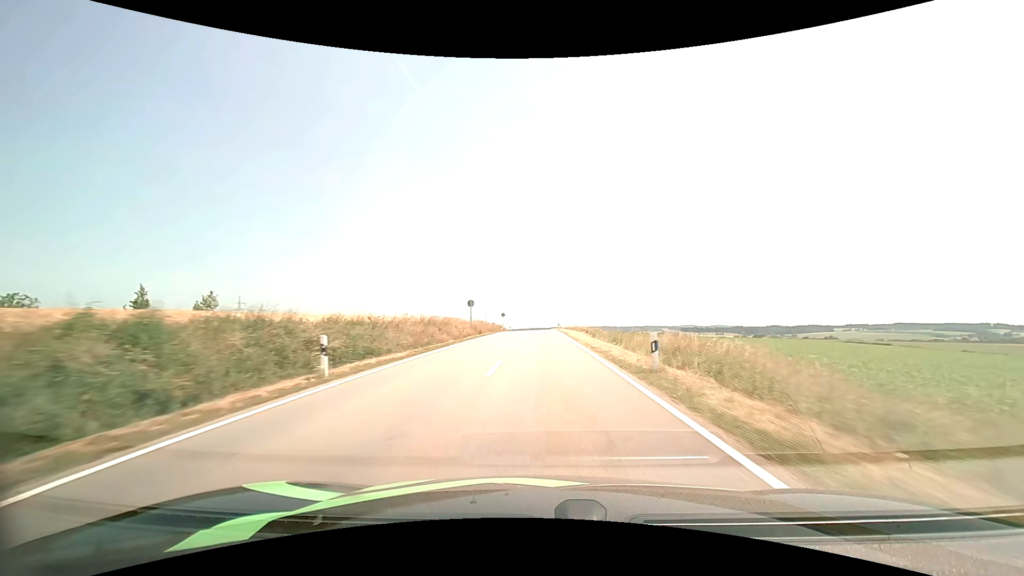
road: tertiary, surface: asphalt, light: Day
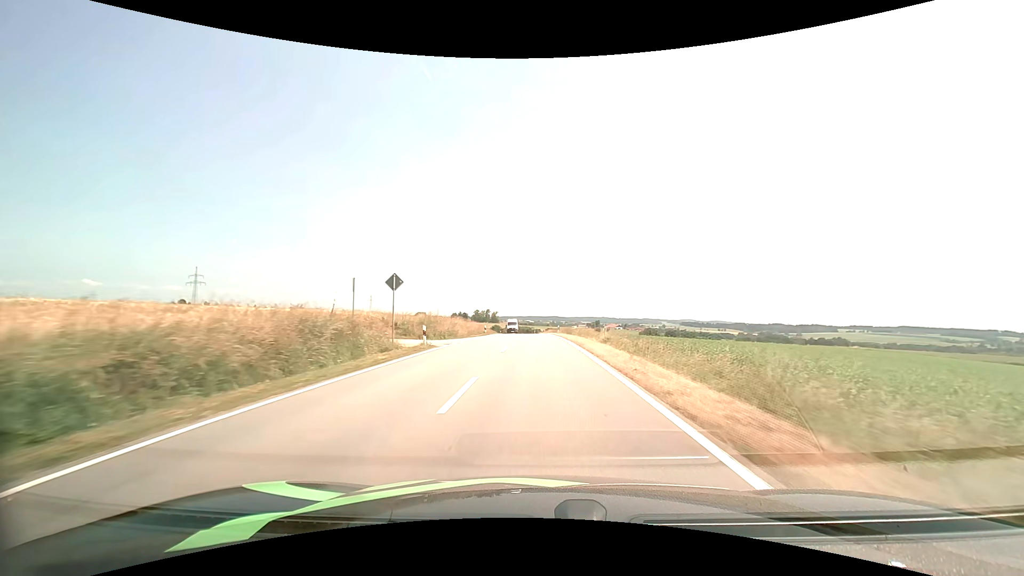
(+0.2, +65.4) m; 0°
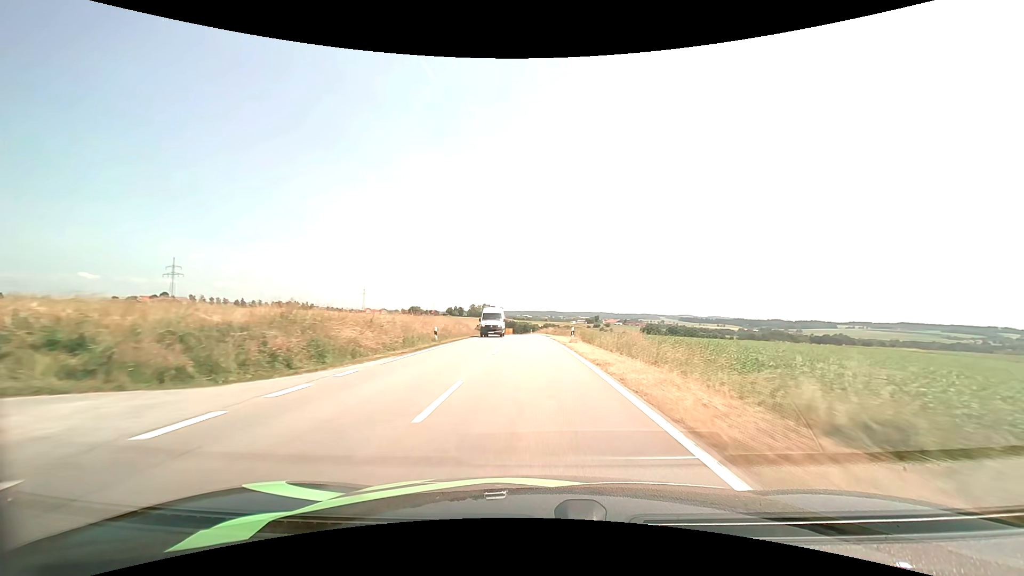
(+0.1, +25.0) m; 0°
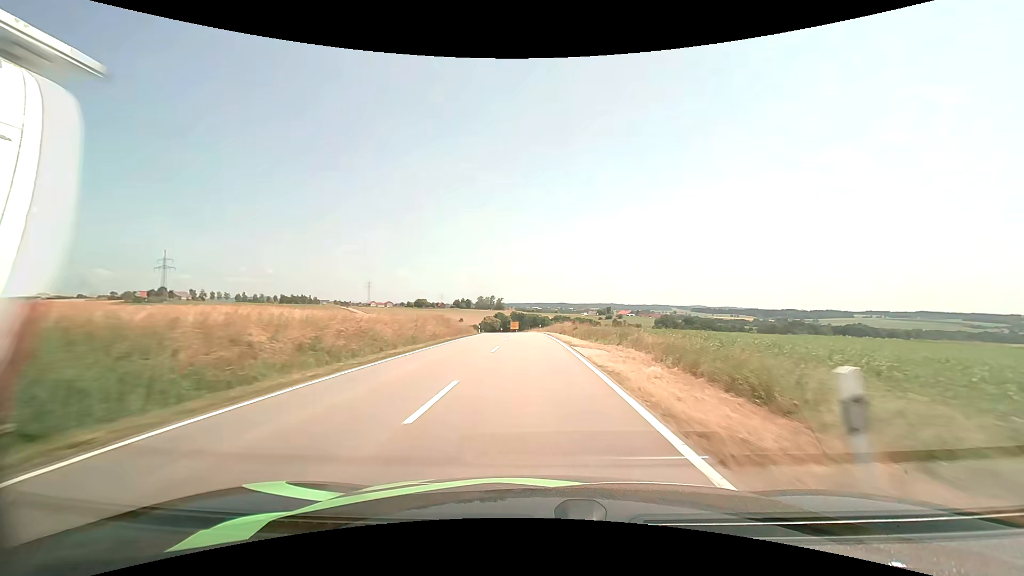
(-0.1, +25.0) m; -1°
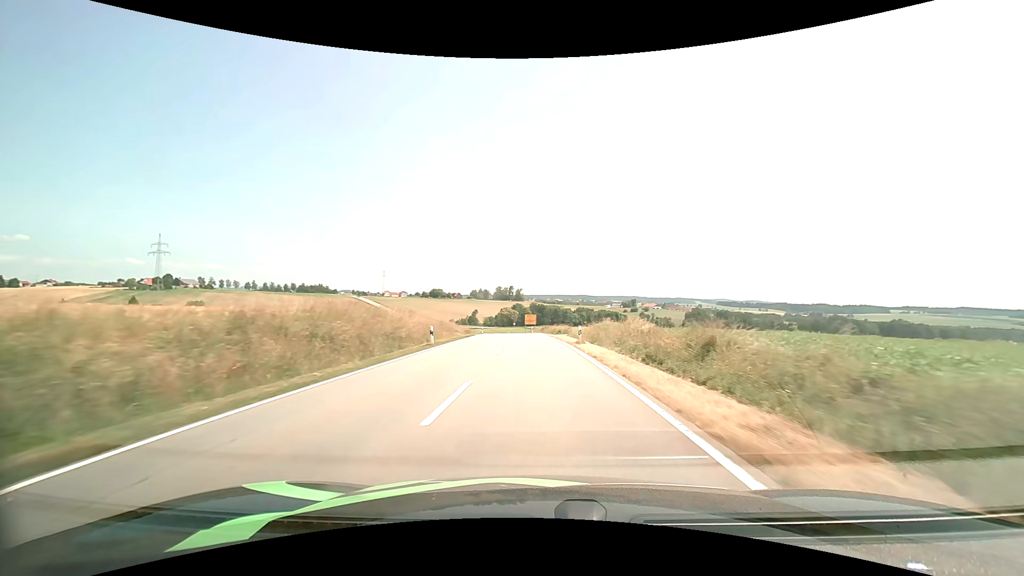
(-0.9, +37.3) m; -3°
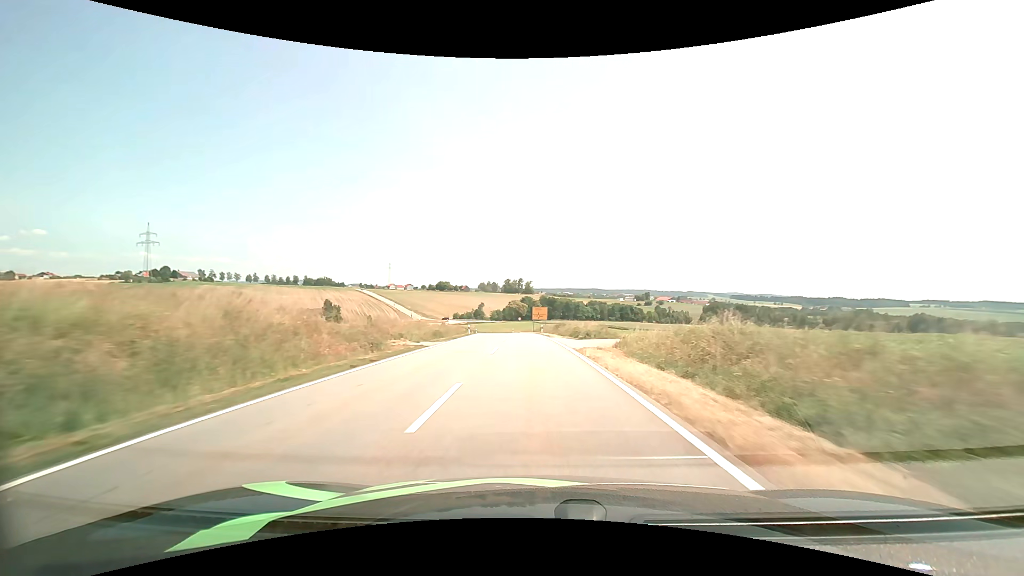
(-0.2, +24.9) m; -1°
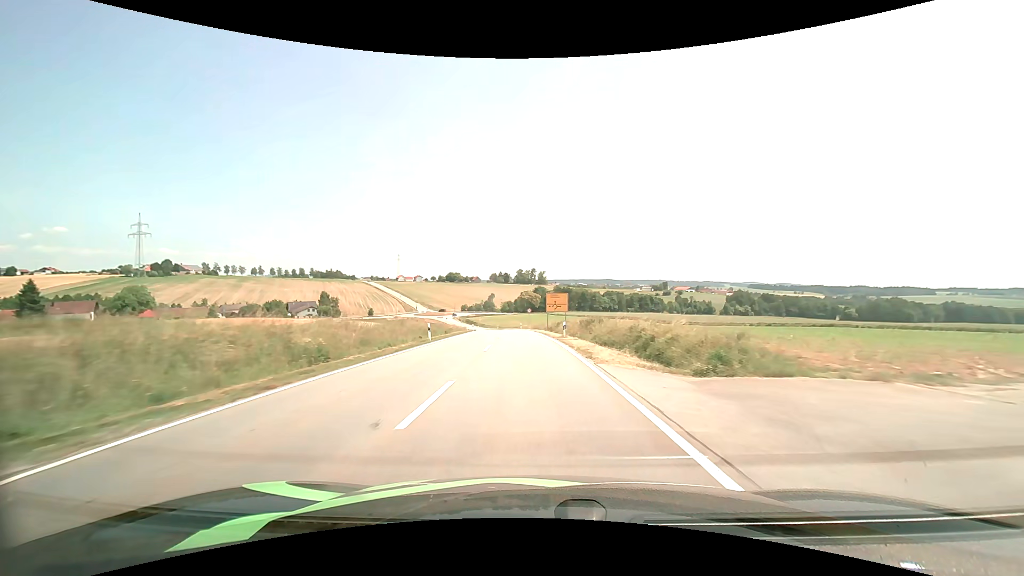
(-0.2, +24.4) m; -1°
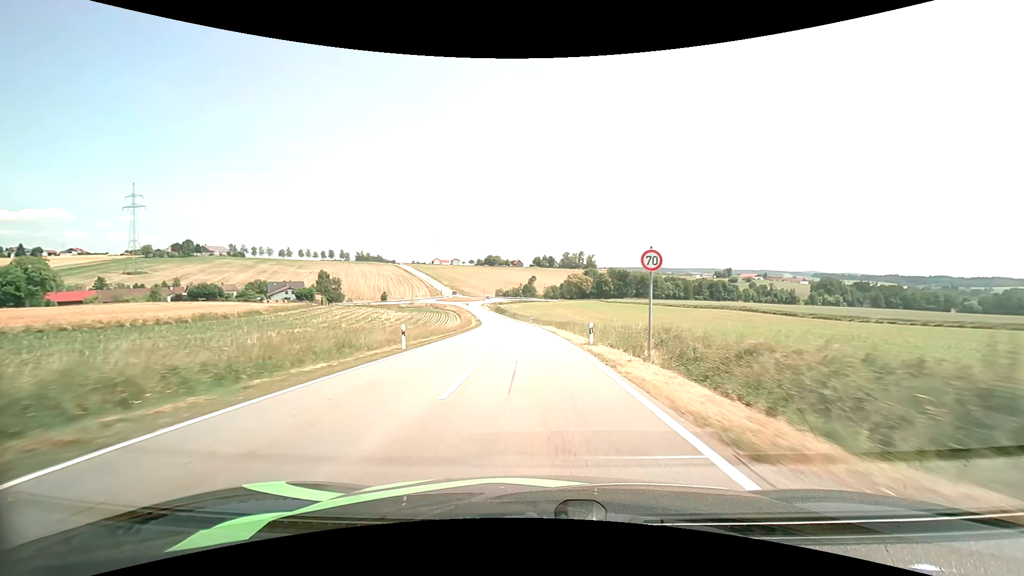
(-3.1, +59.6) m; -5°
(0, +10) (0, +20) (-1, +30) (-1, +40) (-1, +50) (-2, +60) (-3, +70) (-4, +80) (-5, +90) (-6, +100) m
